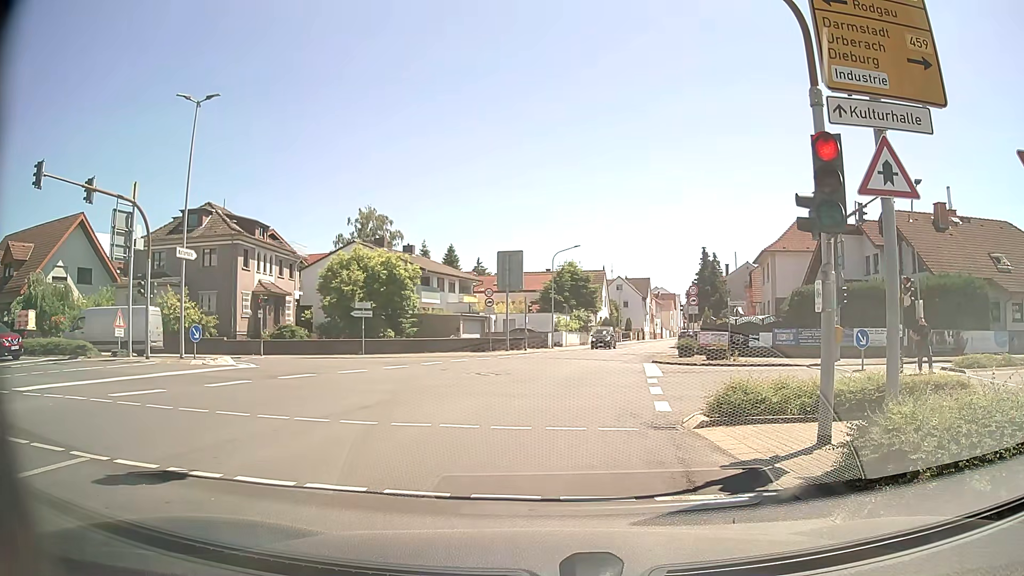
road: tertiary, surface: asphalt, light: Day
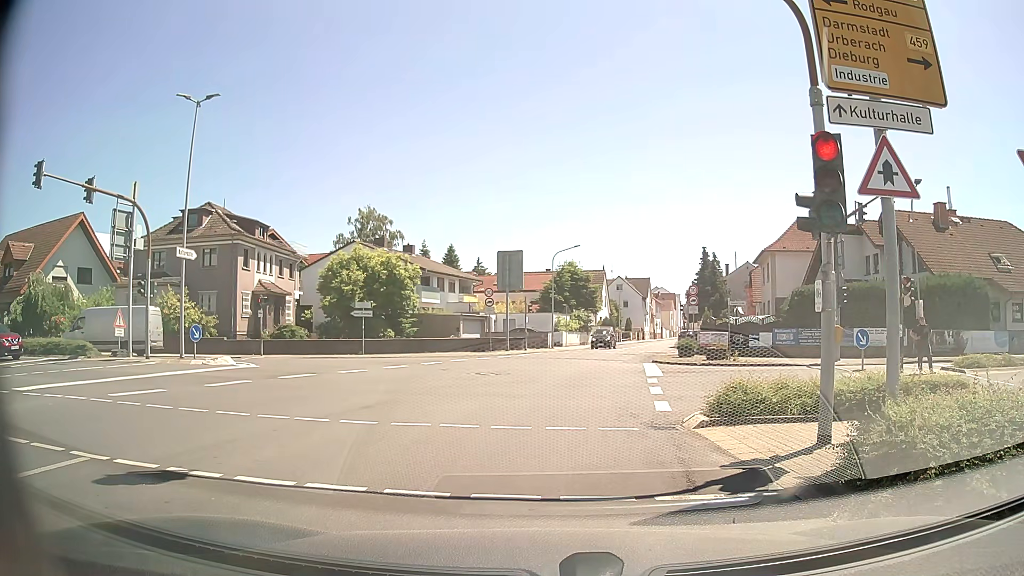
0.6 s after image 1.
(0.0, 0.0) m; 0°
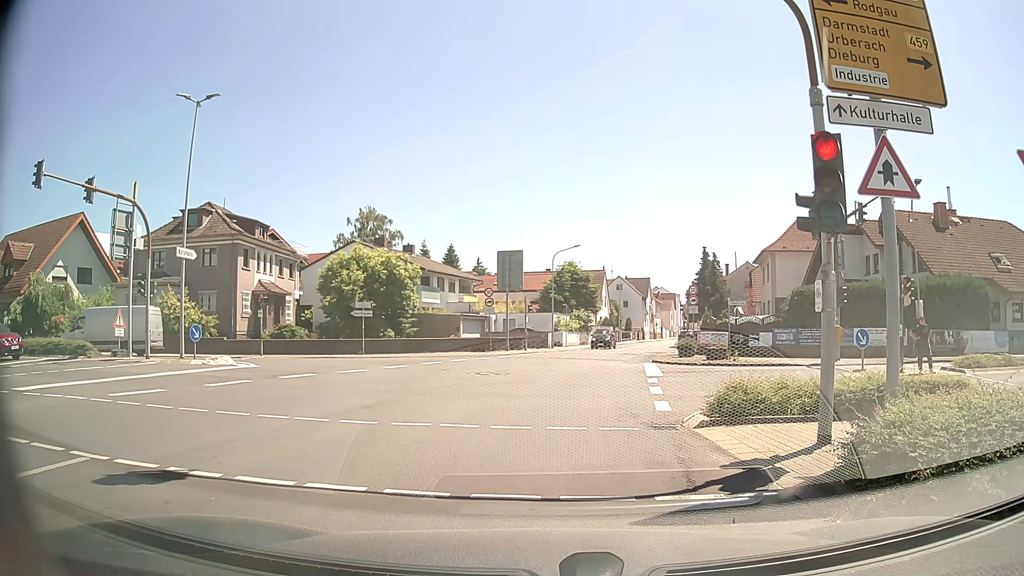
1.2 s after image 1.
(0.0, 0.0) m; 0°
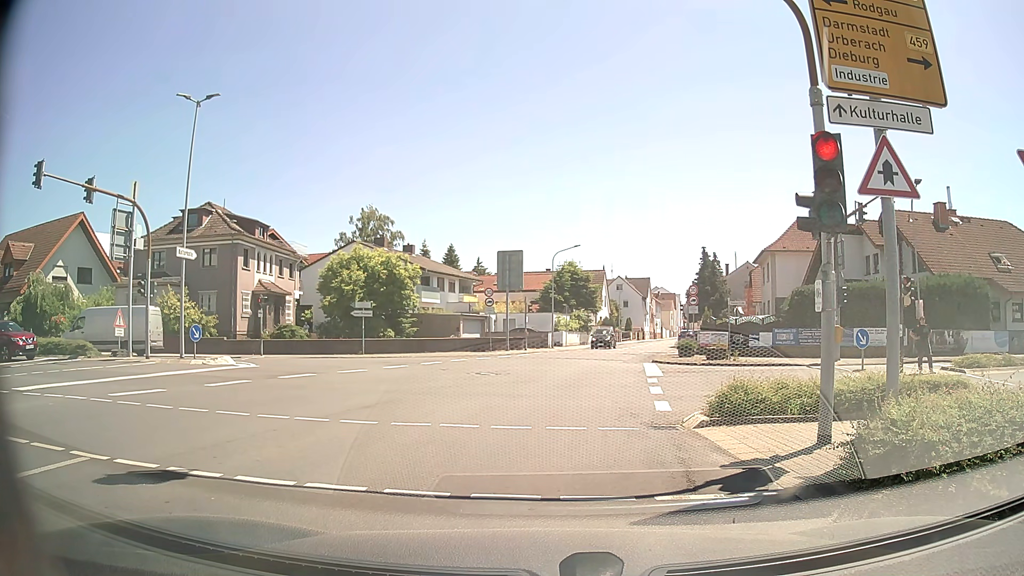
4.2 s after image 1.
(0.0, 0.0) m; 0°
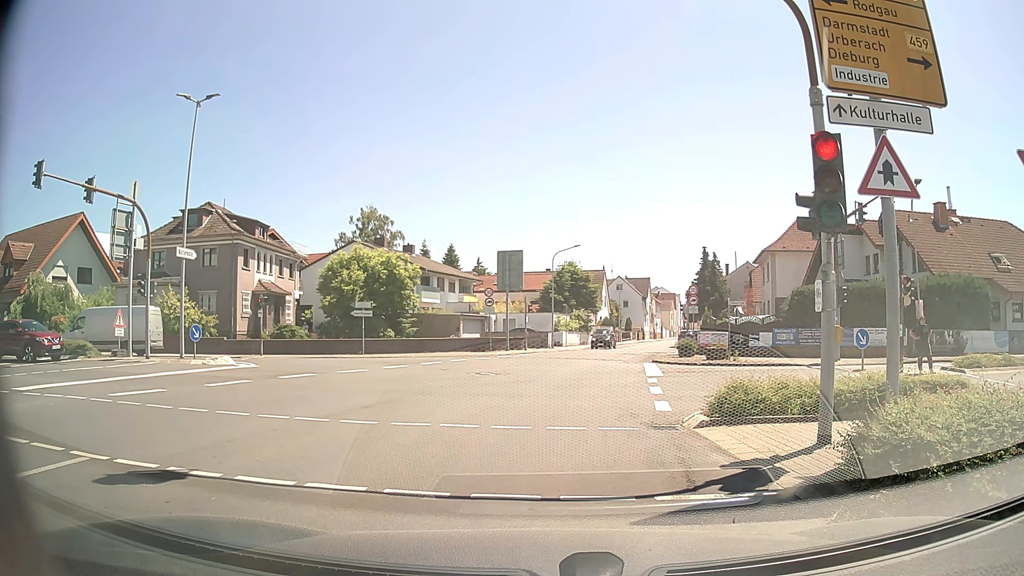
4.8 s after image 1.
(0.0, 0.0) m; 0°
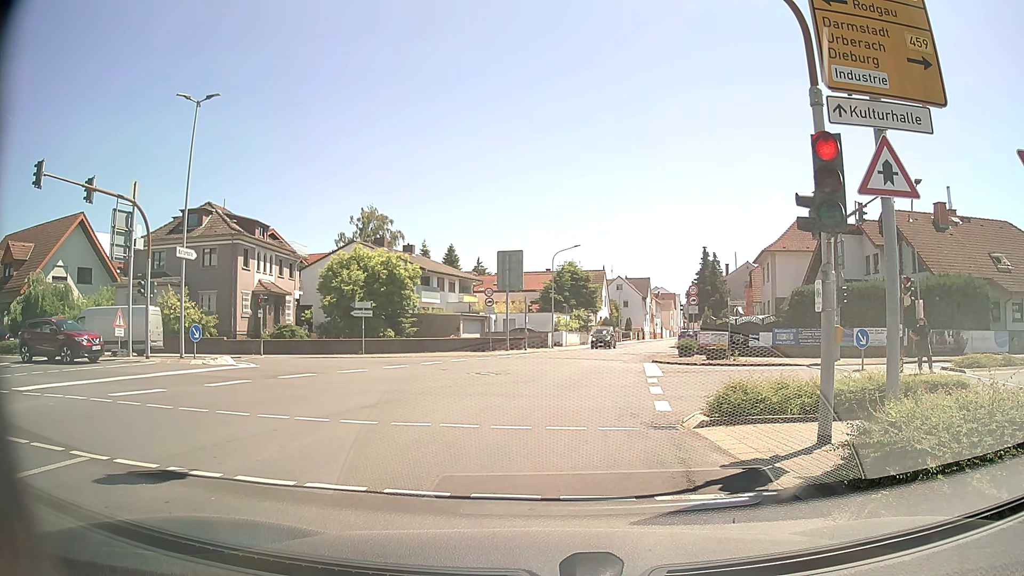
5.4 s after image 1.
(0.0, 0.0) m; 0°
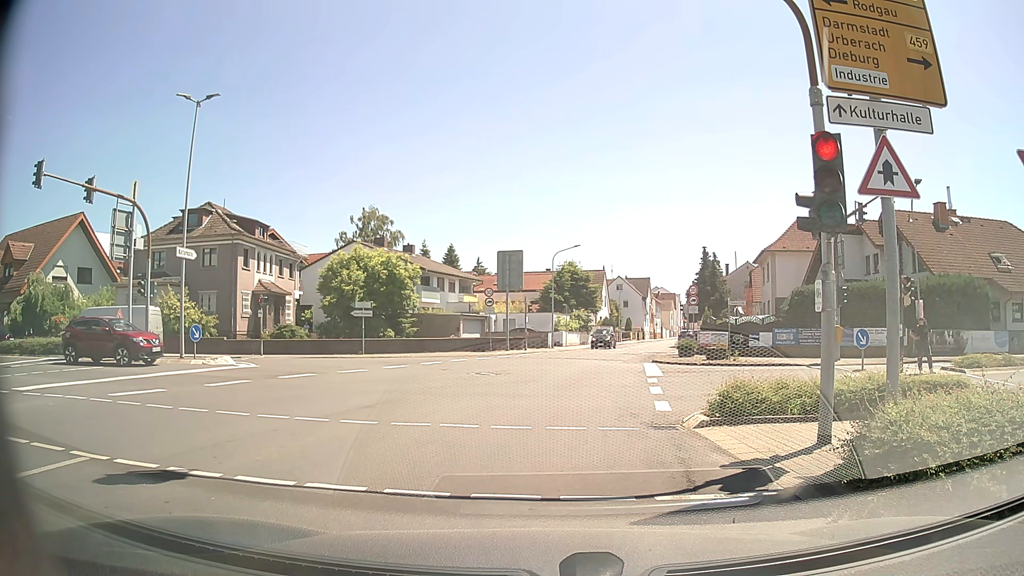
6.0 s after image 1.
(0.0, 0.0) m; 0°
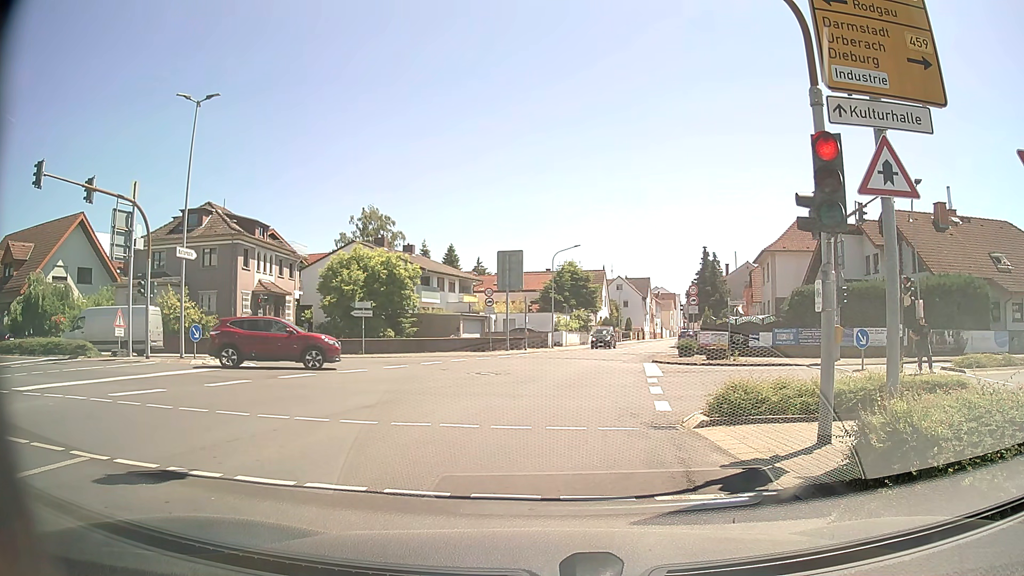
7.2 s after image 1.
(0.0, 0.0) m; 0°
(0, +10) (+1, +20) (+3, +30) (+5, +40) (+8, +49) (+10, +59) (+12, +69) (+15, +78) (+18, +88) (+21, +98) m
